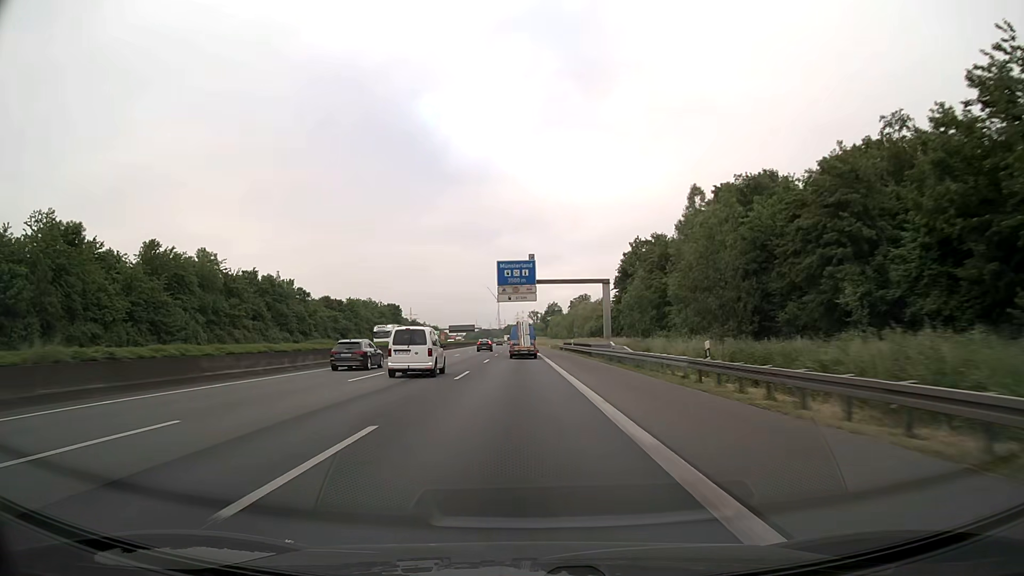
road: motorway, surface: asphalt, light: Day
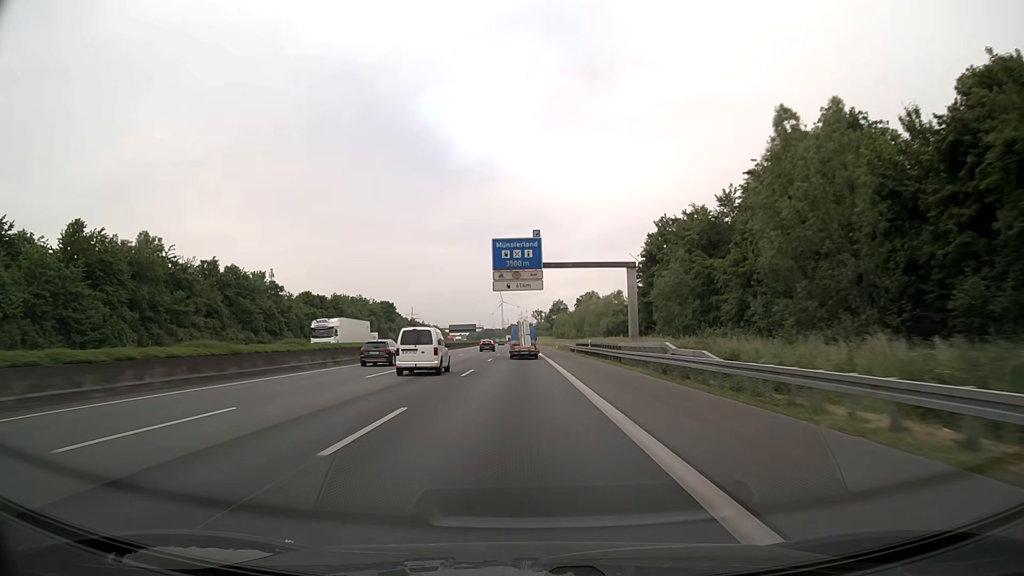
(0.0, +15.6) m; 0°
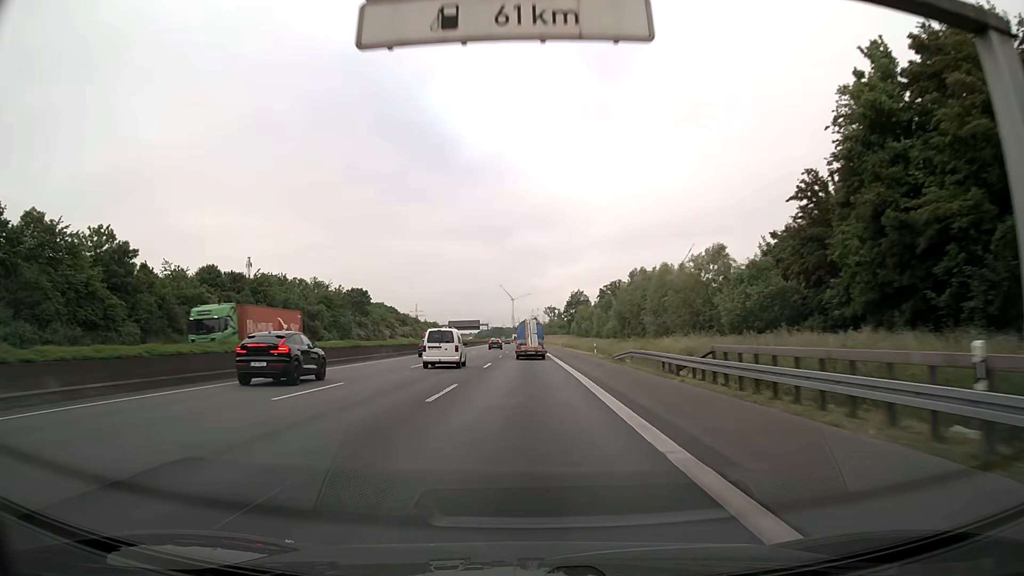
(-0.4, +46.4) m; -1°
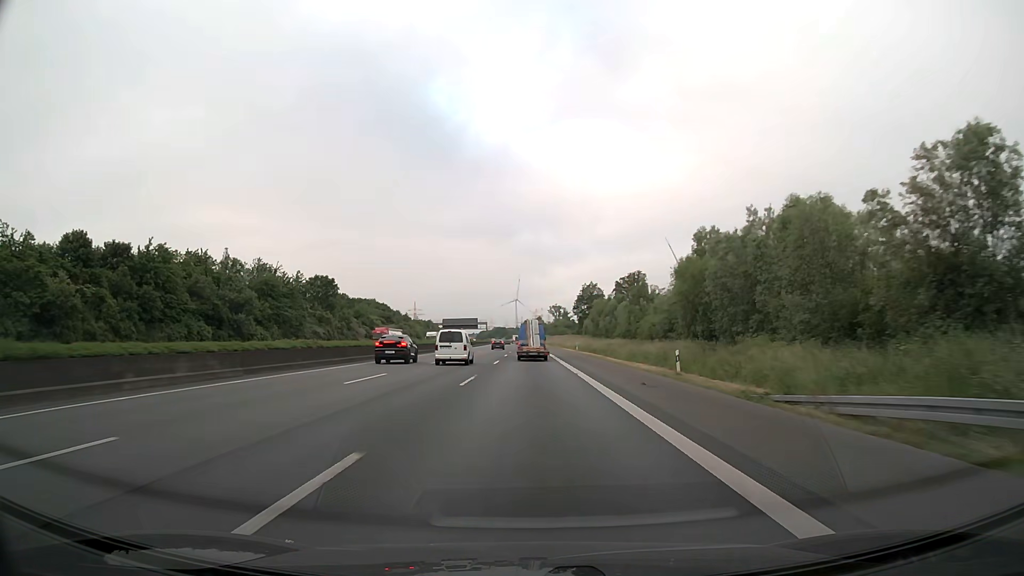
(-0.2, +30.8) m; 0°
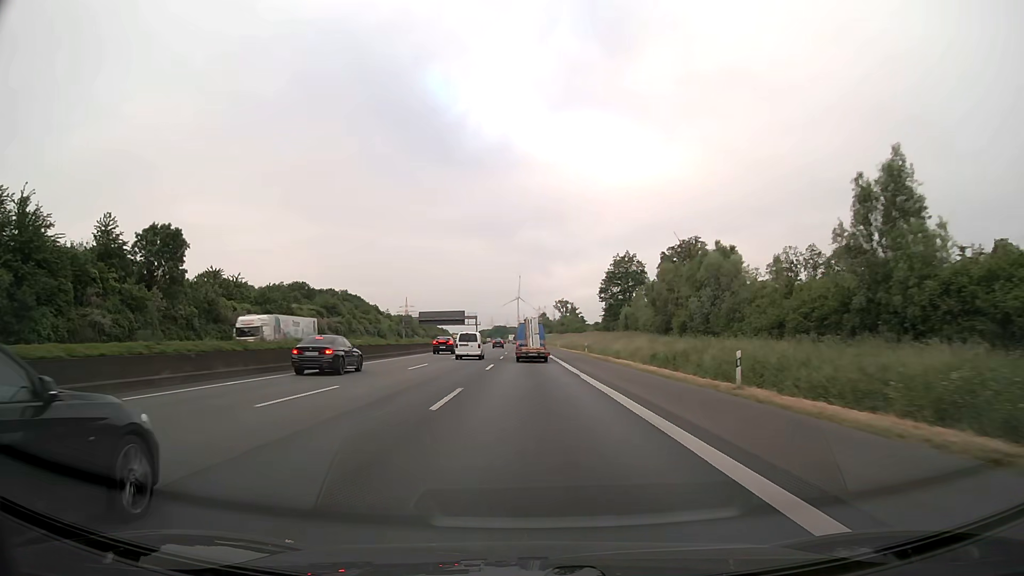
(-0.1, +61.1) m; 0°
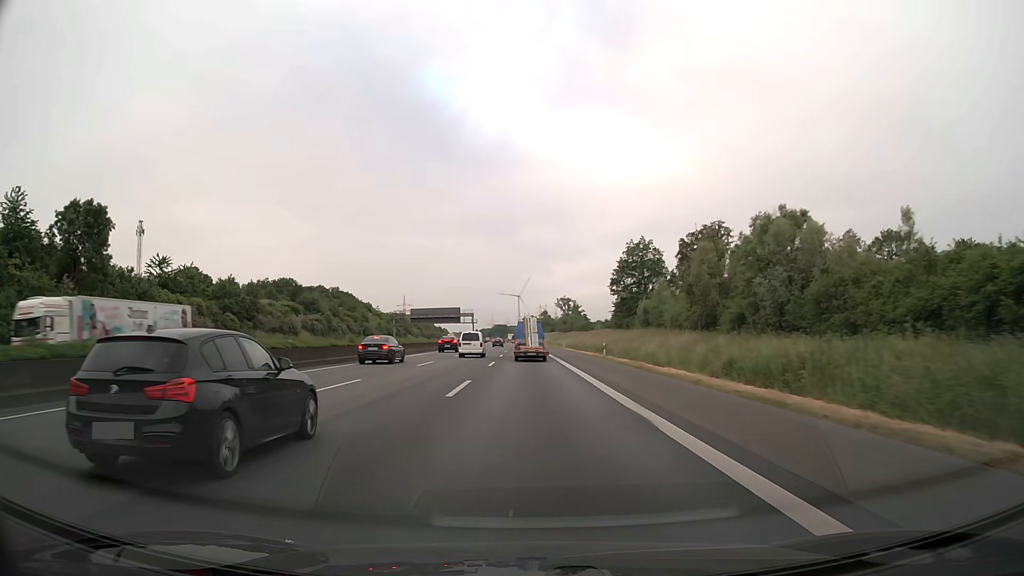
(0.0, +15.2) m; 0°
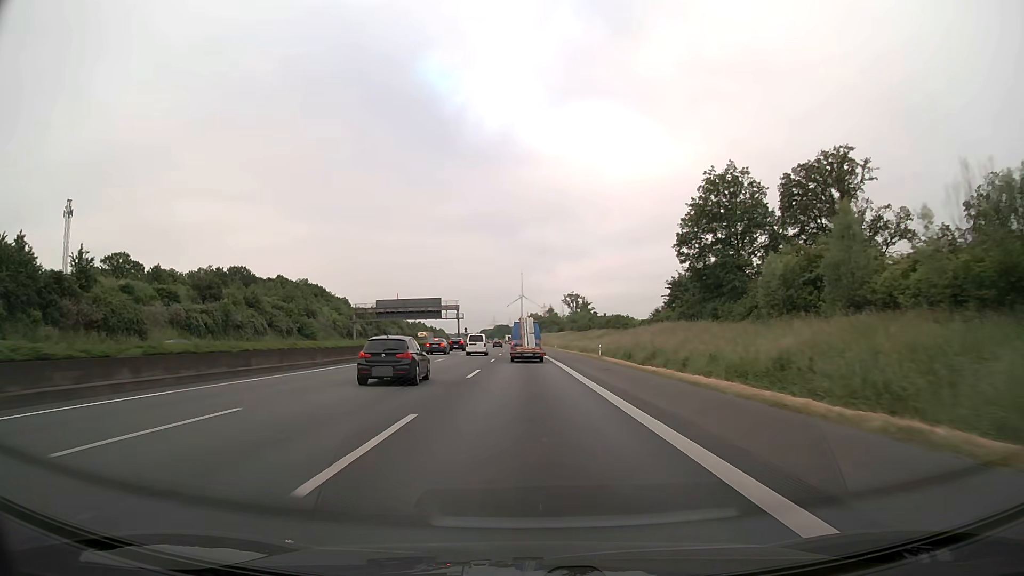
(-0.2, +45.3) m; 0°
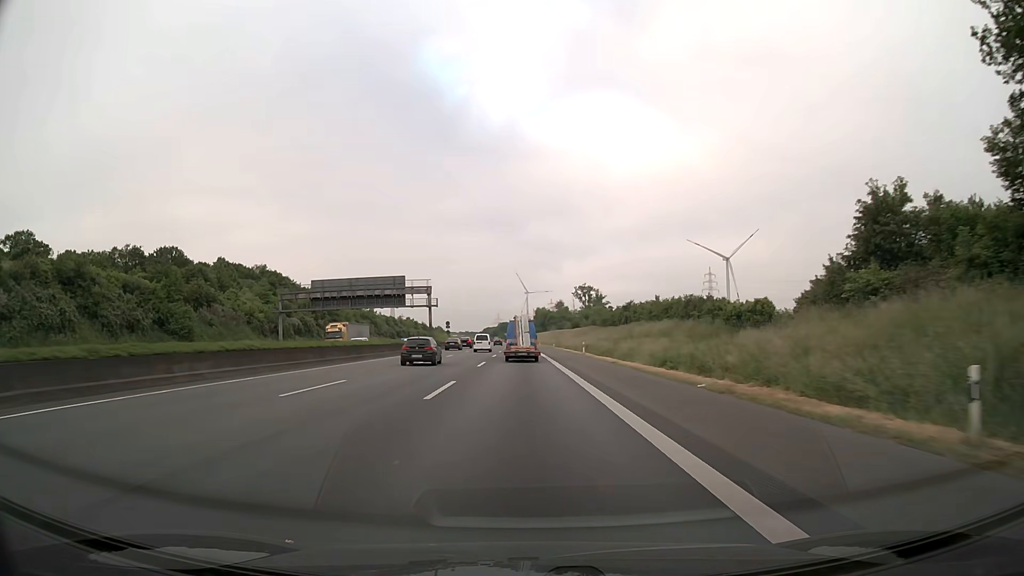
(-0.1, +45.1) m; 0°
(0, +10) (0, +20) (0, +30) (0, +40) (0, +50) (0, +60) (-1, +70) (-1, +80) (-1, +90) (-1, +100) m
